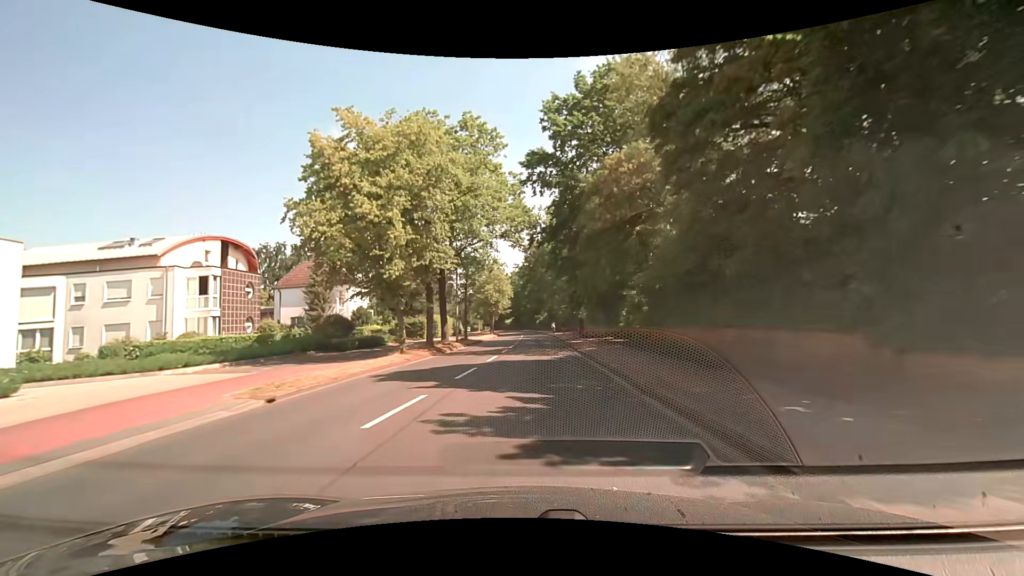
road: tertiary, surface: asphalt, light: Day
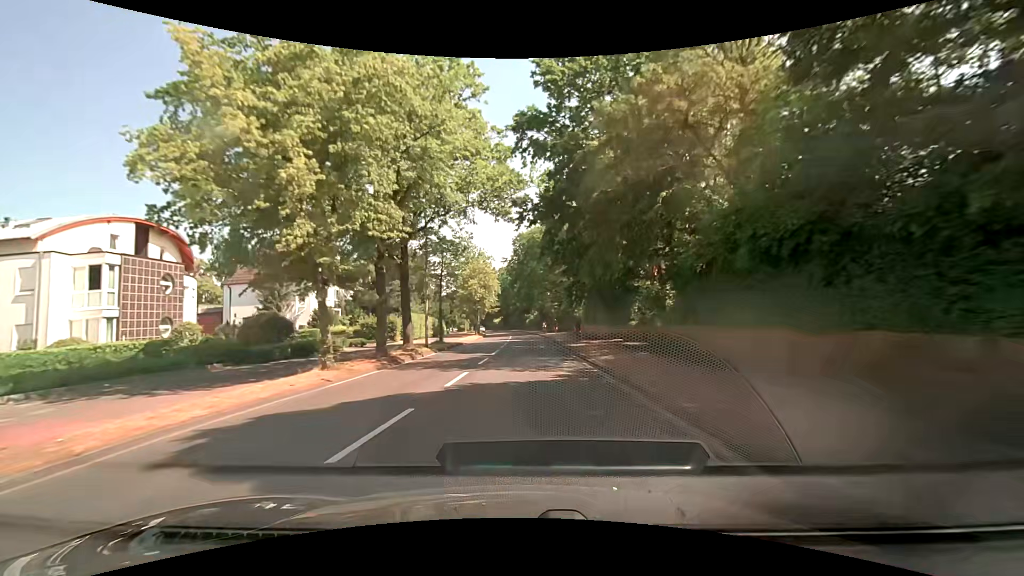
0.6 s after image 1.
(+0.1, +7.8) m; +1°
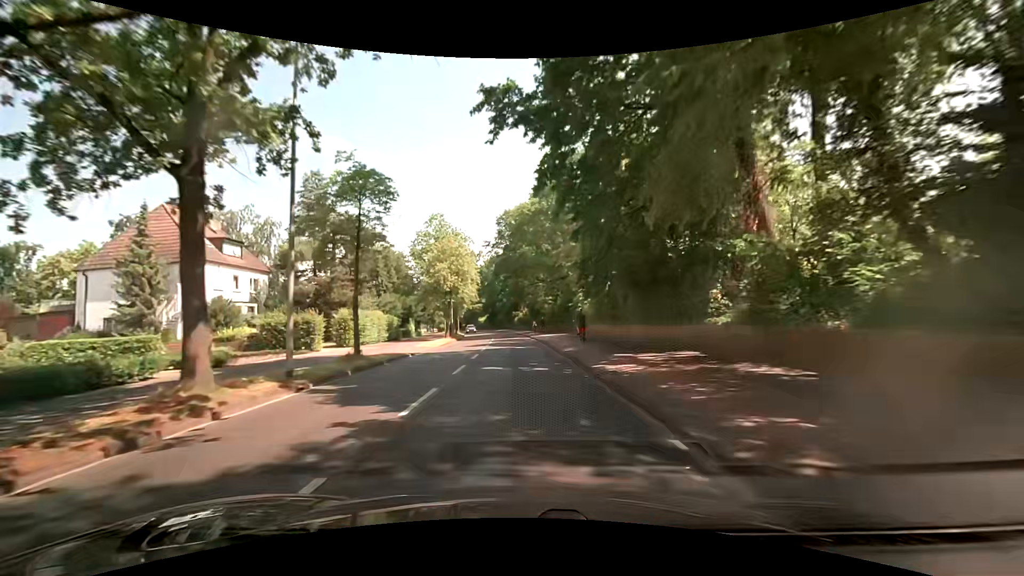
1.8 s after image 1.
(+0.2, +15.5) m; +1°
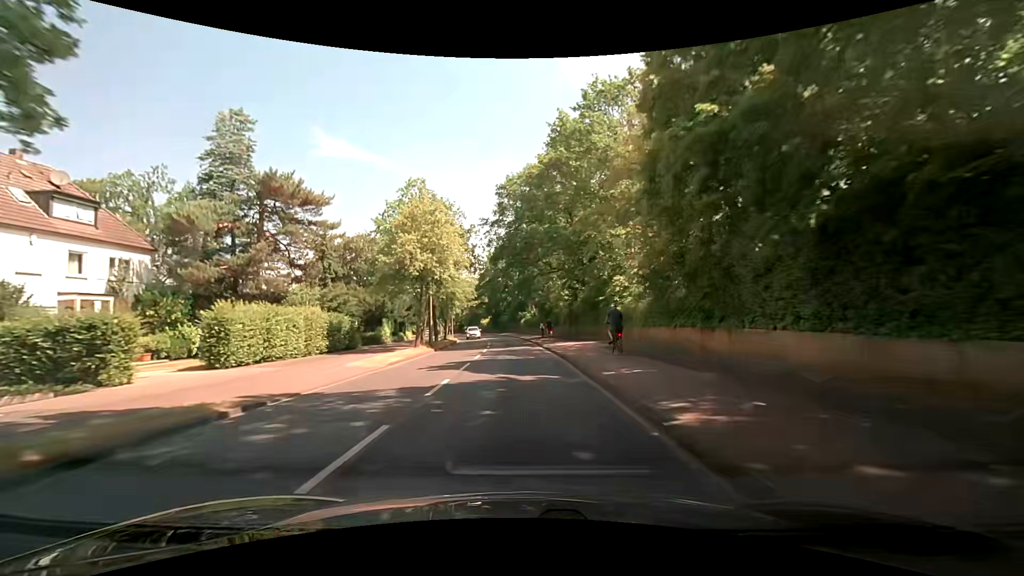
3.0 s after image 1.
(-0.1, +15.5) m; -1°
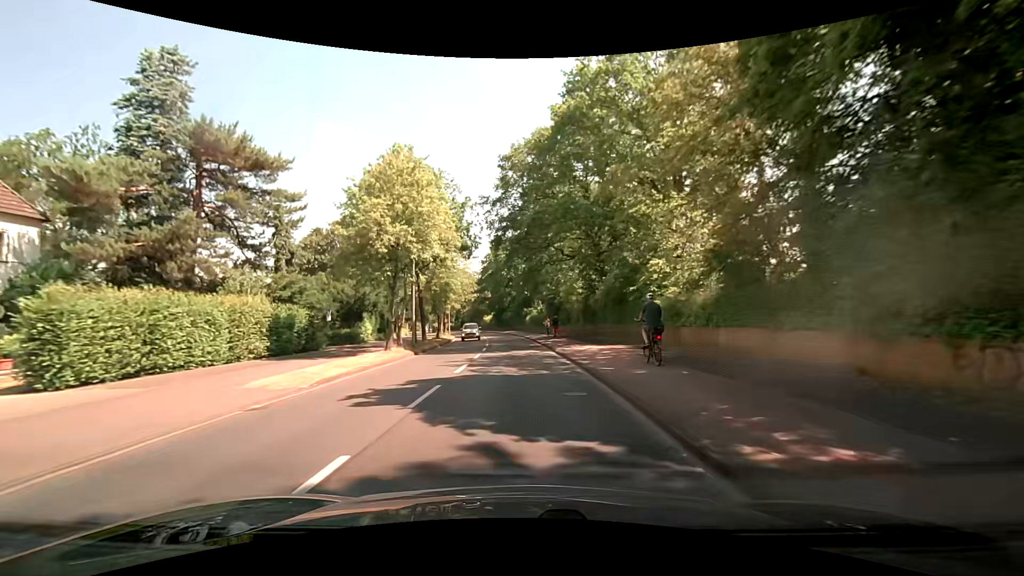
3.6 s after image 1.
(0.0, +7.8) m; 0°
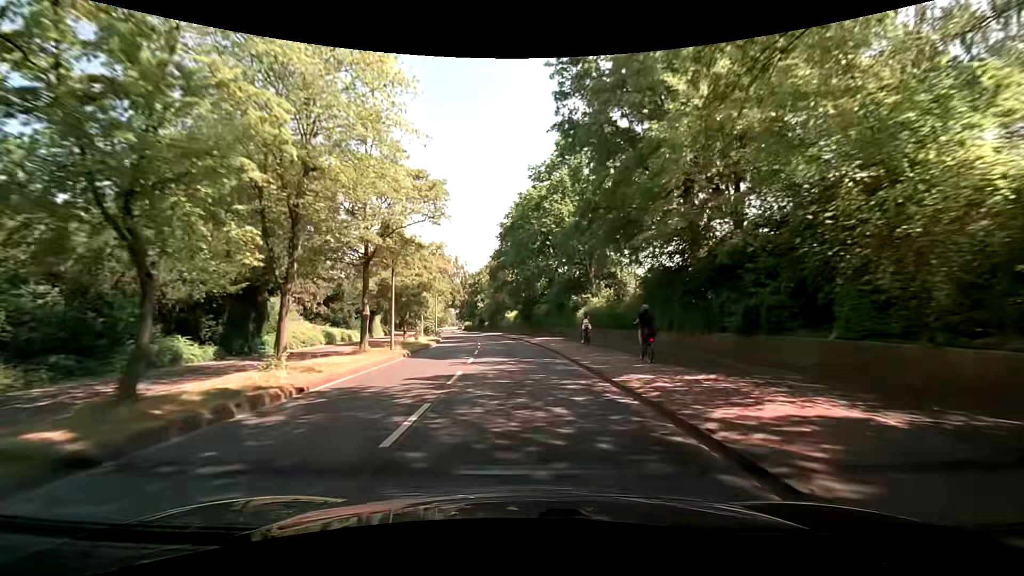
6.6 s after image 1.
(-1.4, +38.7) m; -4°
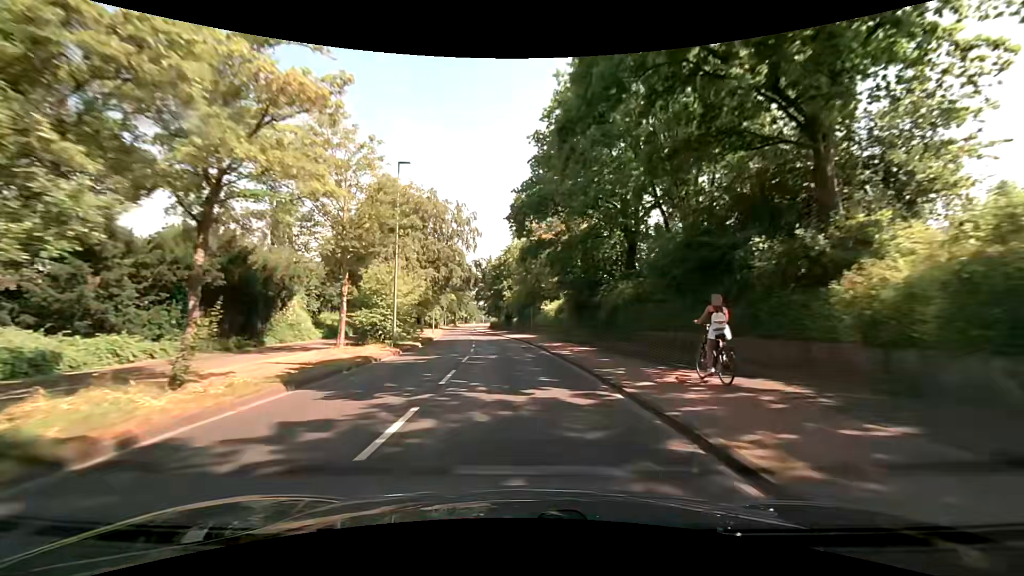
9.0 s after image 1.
(-1.2, +30.8) m; -4°
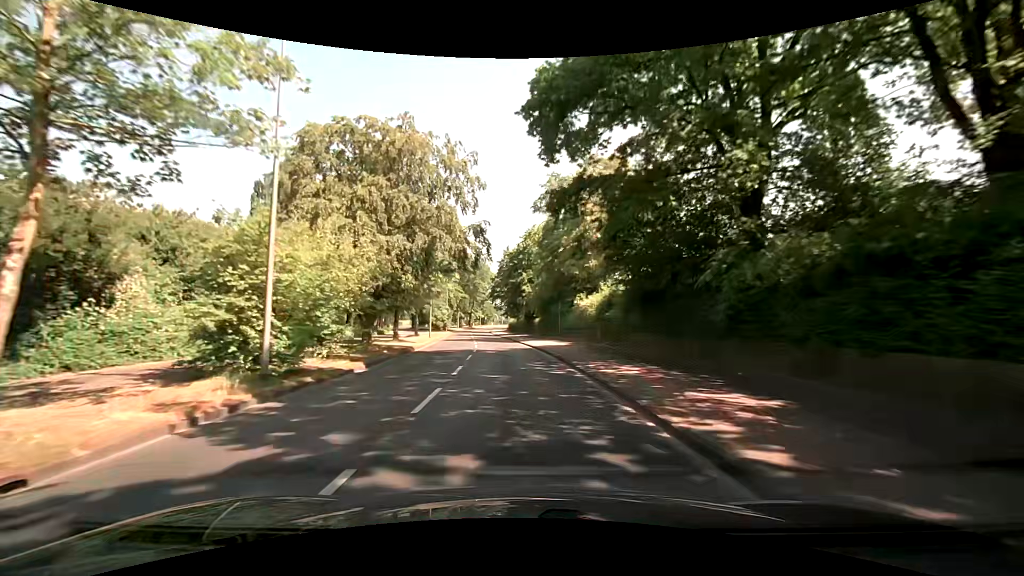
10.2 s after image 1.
(-0.4, +15.4) m; -2°
(0, +10) (-1, +20) (-1, +30) (-2, +40) (-3, +50) (-4, +60) (-5, +70) (-7, +80) (-8, +90) (-9, +100) m
